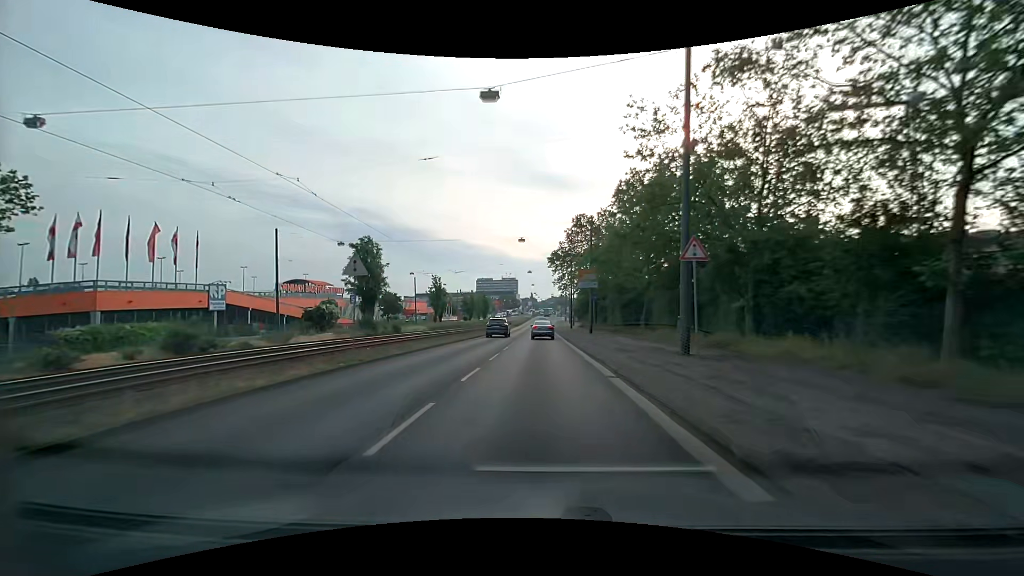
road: primary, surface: asphalt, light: Day
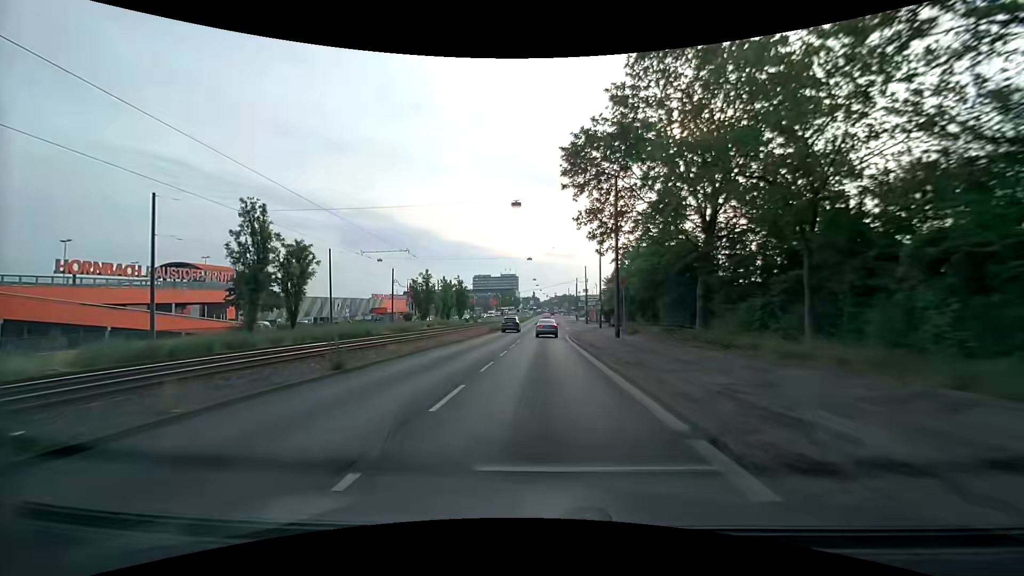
(+0.2, +45.3) m; 0°
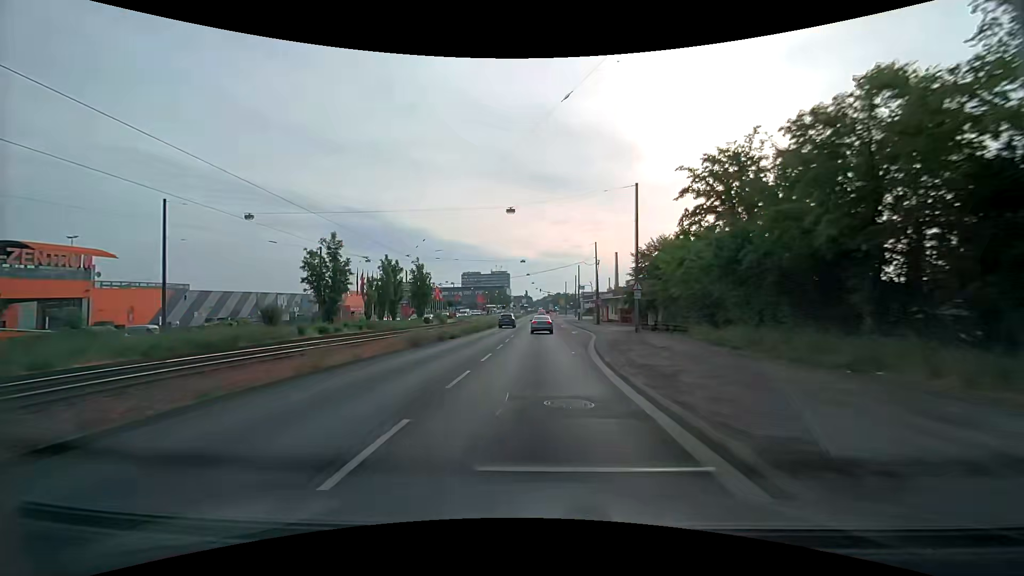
(0.0, +27.6) m; +1°
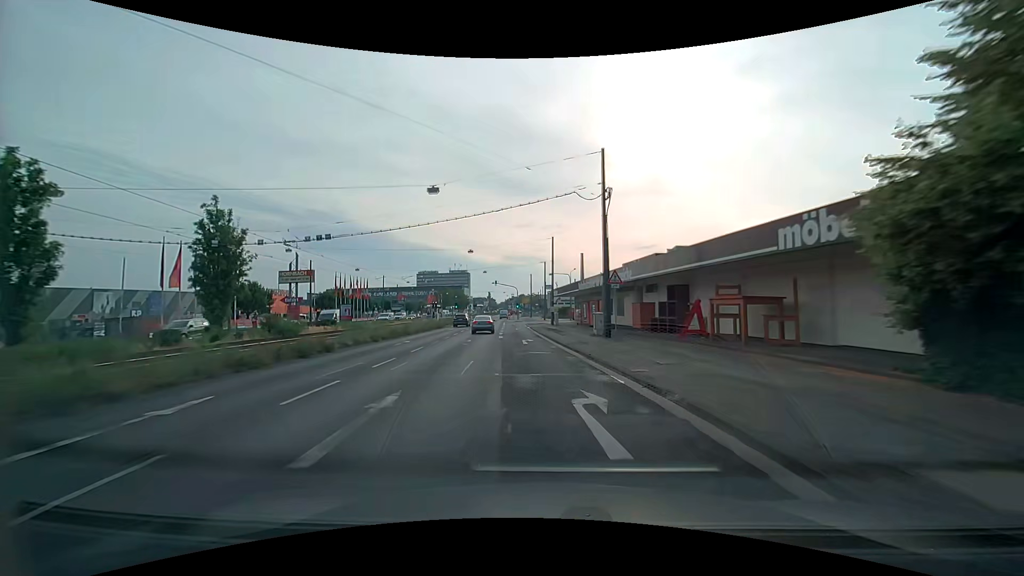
(+1.4, +36.9) m; +4°
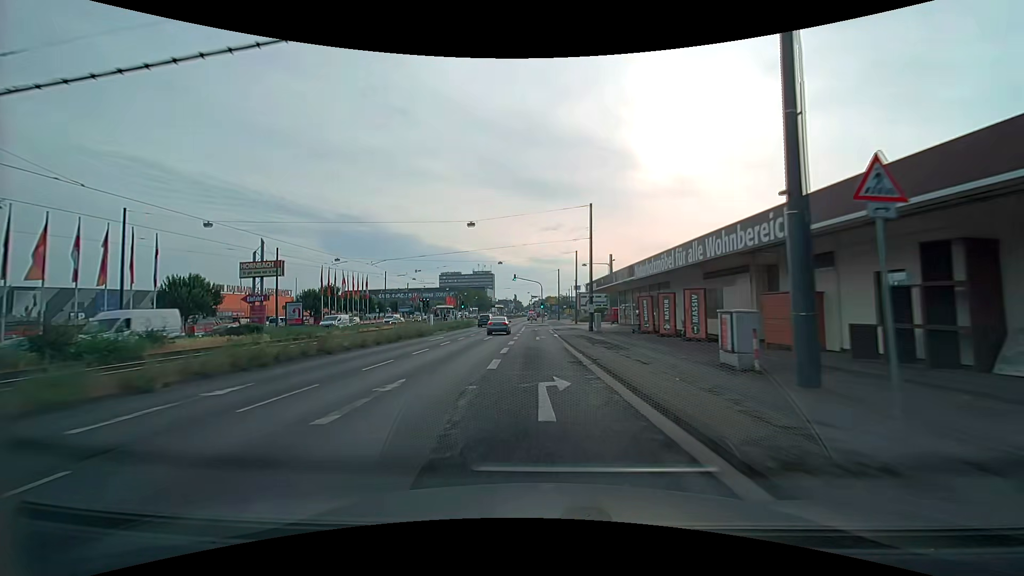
(-0.5, +18.4) m; -3°
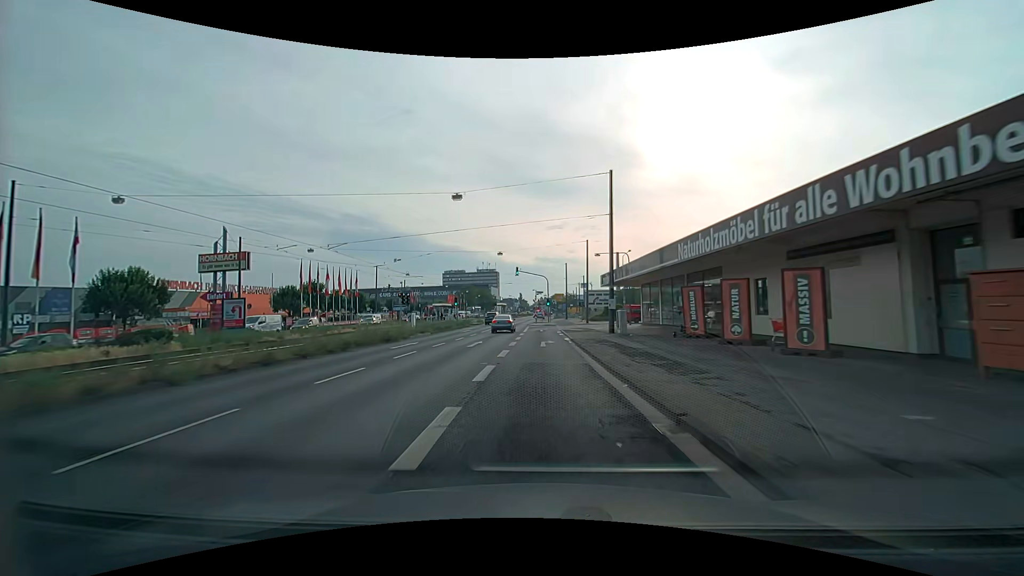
(-0.1, +8.9) m; -1°
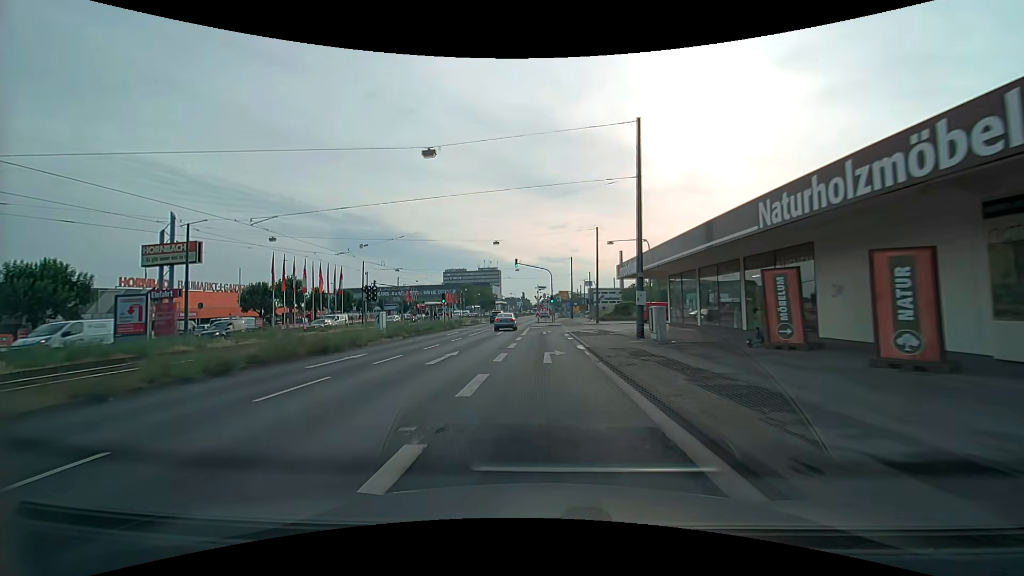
(0.0, +8.2) m; 0°
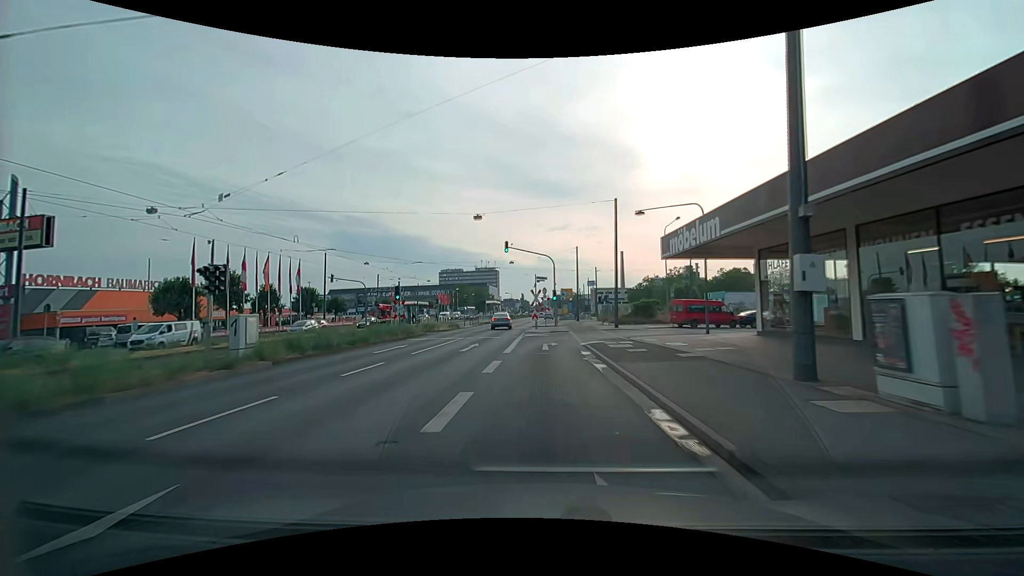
(0.0, +14.2) m; 0°
